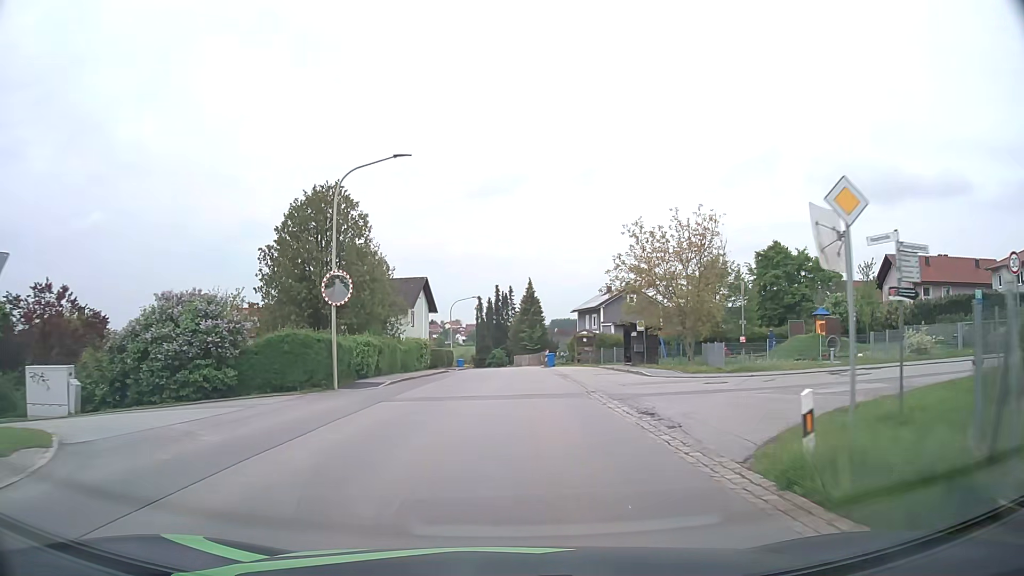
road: tertiary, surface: asphalt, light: Day
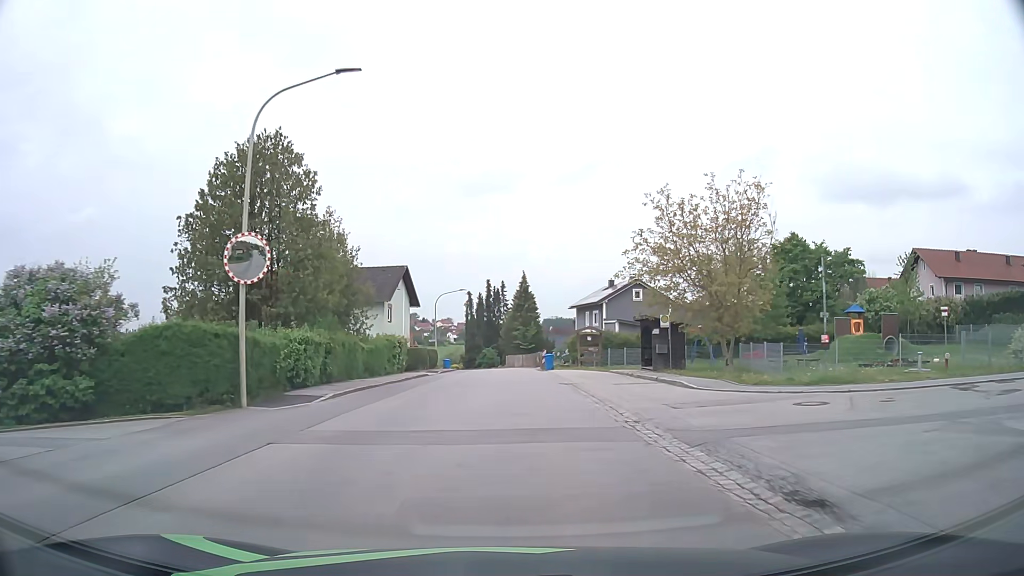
(0.0, +7.6) m; +1°
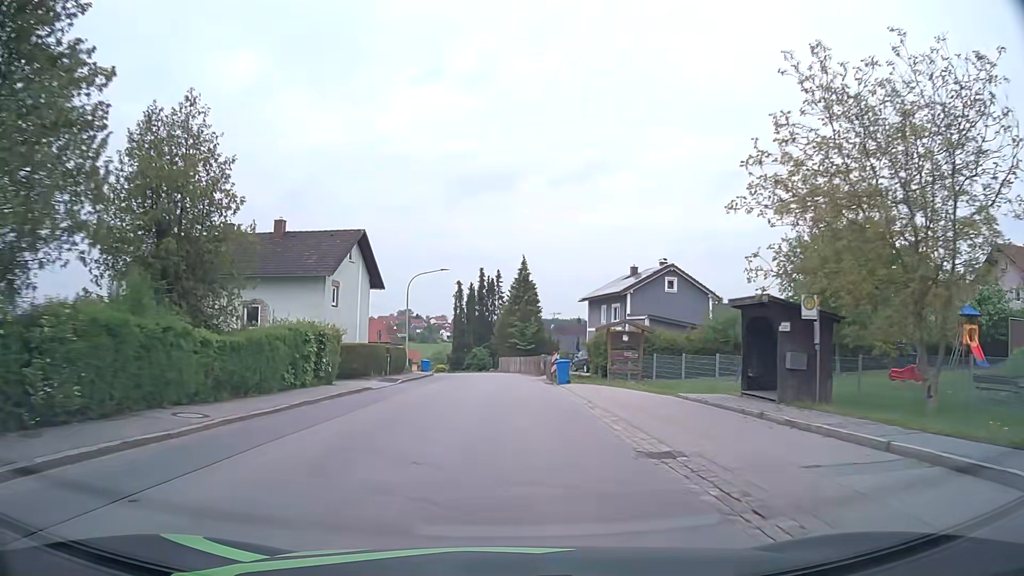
(0.0, +15.3) m; 0°
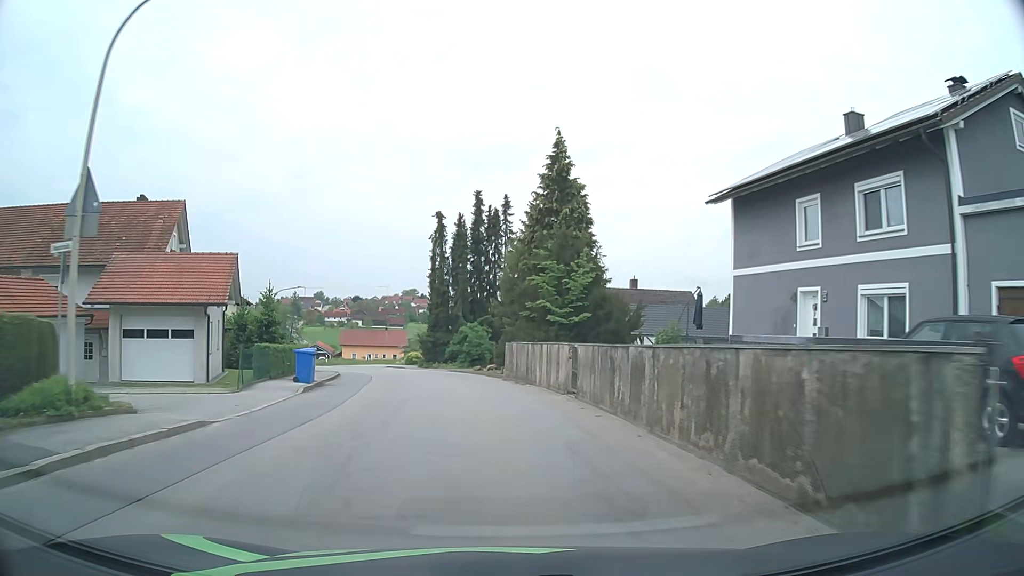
(-0.3, +38.5) m; -1°
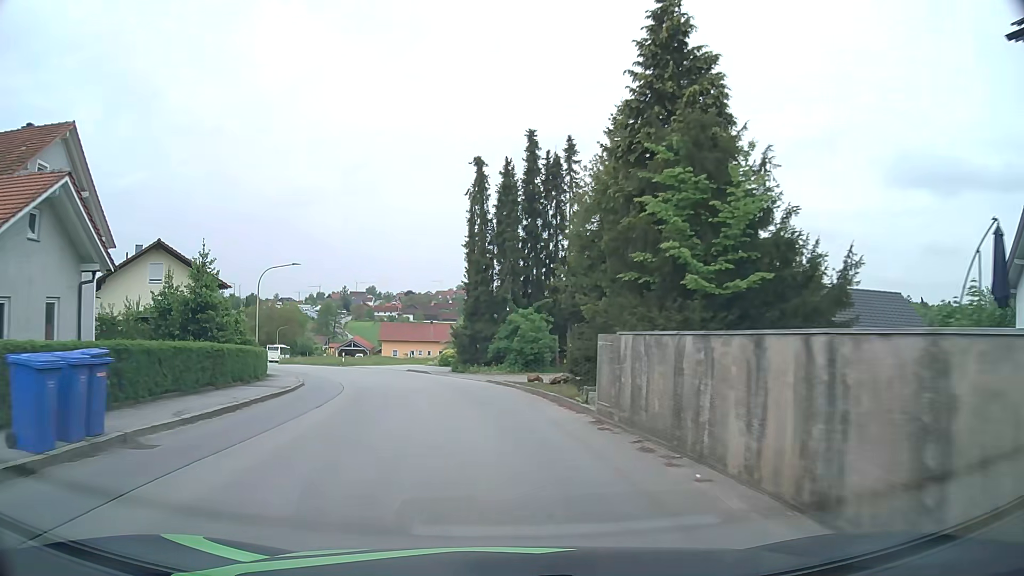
(-0.6, +15.5) m; -4°
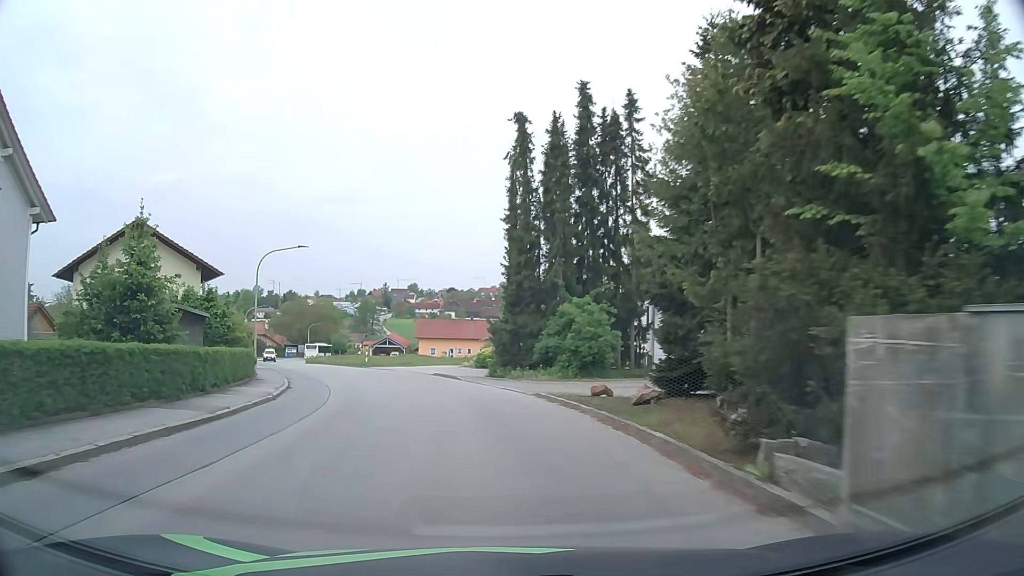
(-0.3, +7.7) m; -4°
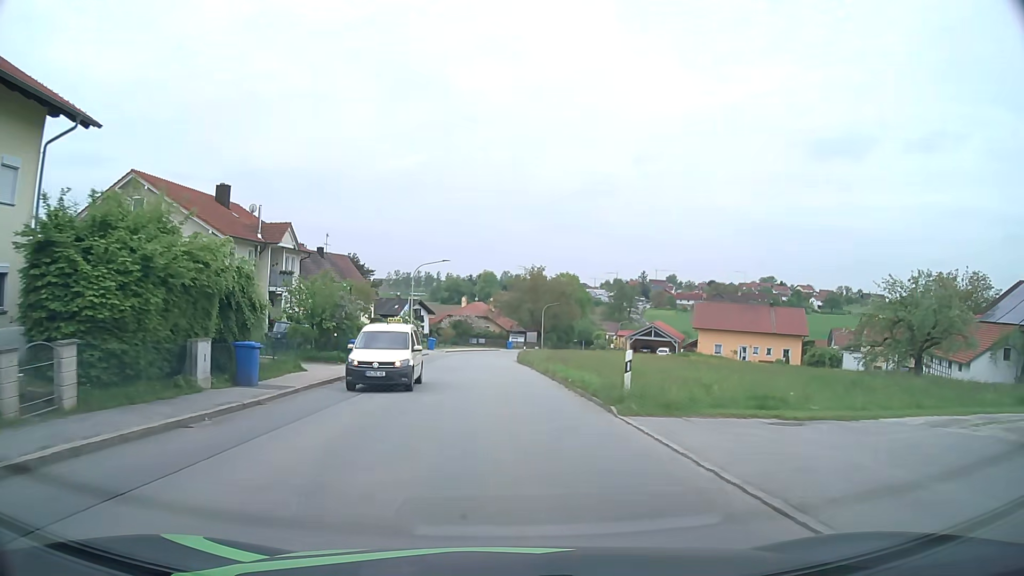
(-7.5, +37.6) m; -21°
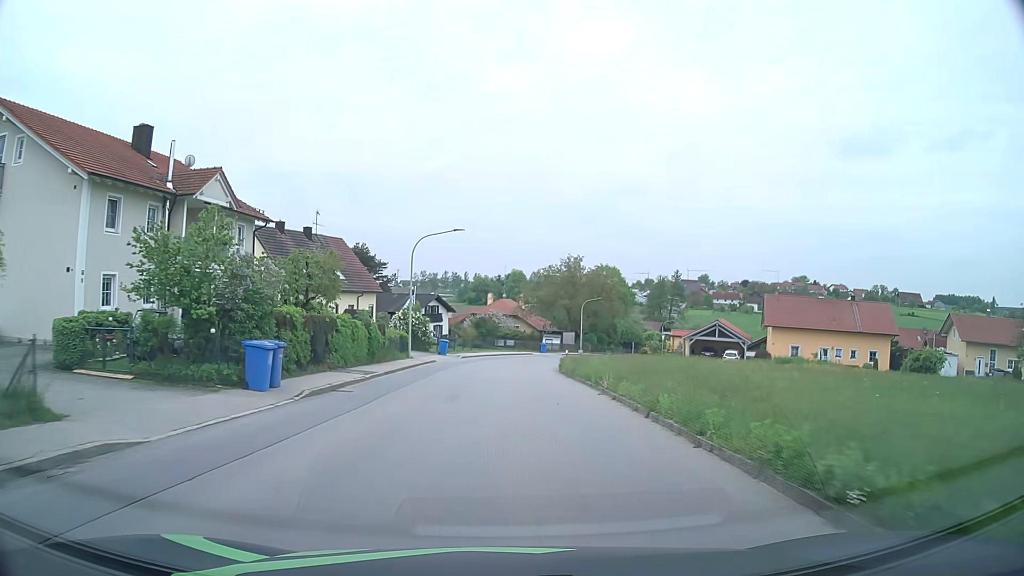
(-0.5, +15.4) m; -3°
(0, +10) (0, +20) (0, +30) (+1, +40) (+2, +50) (+4, +60) (+7, +69) (+11, +78) (+16, +87) (+20, +96) m
